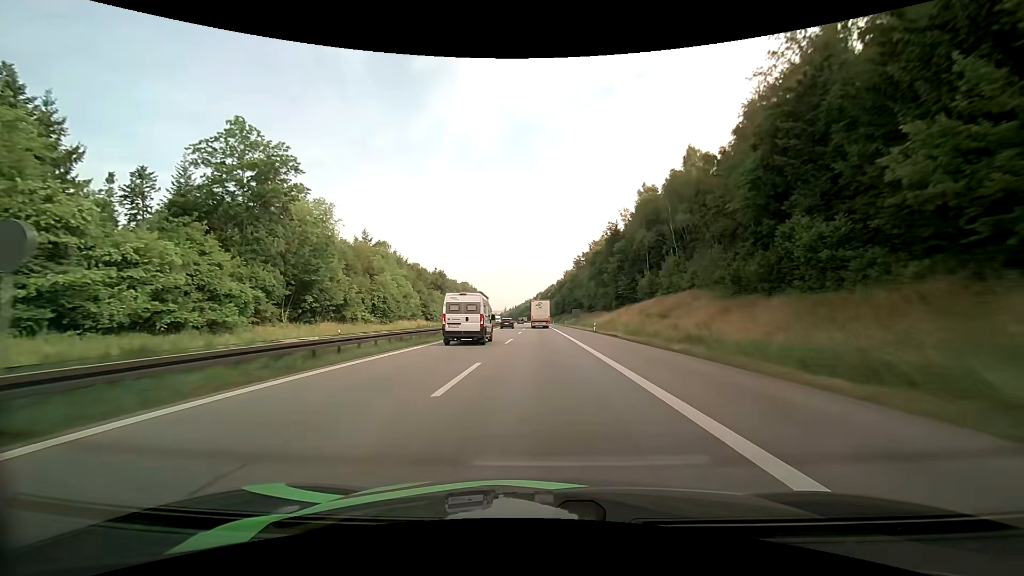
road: motorway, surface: asphalt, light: Day
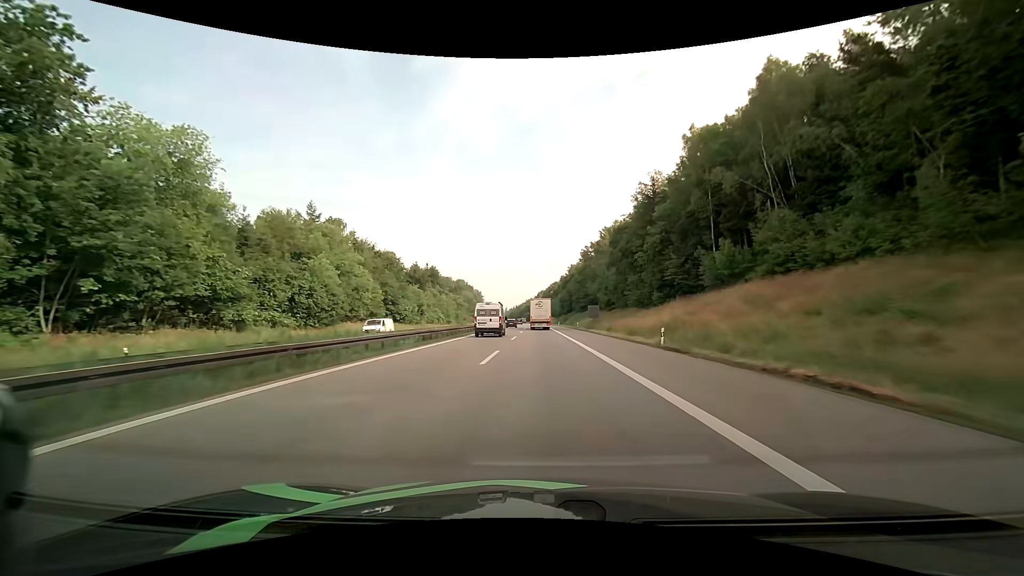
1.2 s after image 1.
(-0.1, +29.9) m; 0°
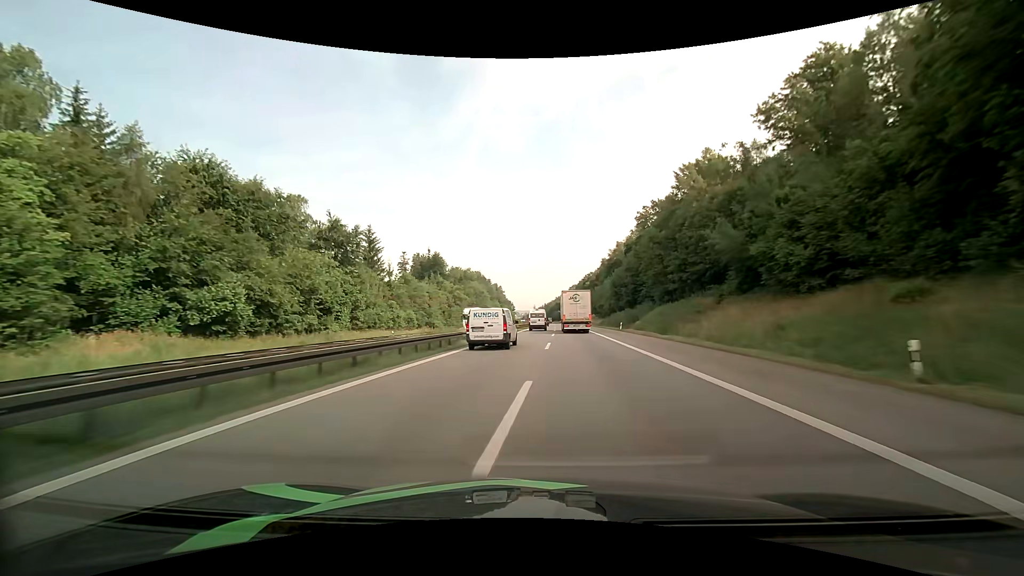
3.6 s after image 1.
(-1.2, +64.8) m; -3°
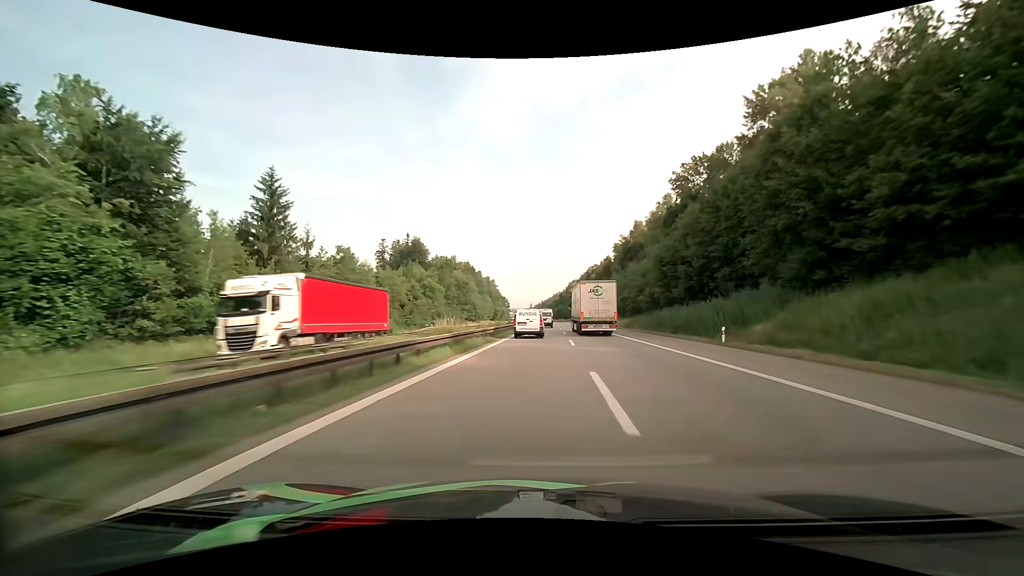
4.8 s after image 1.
(-0.2, +34.7) m; 0°
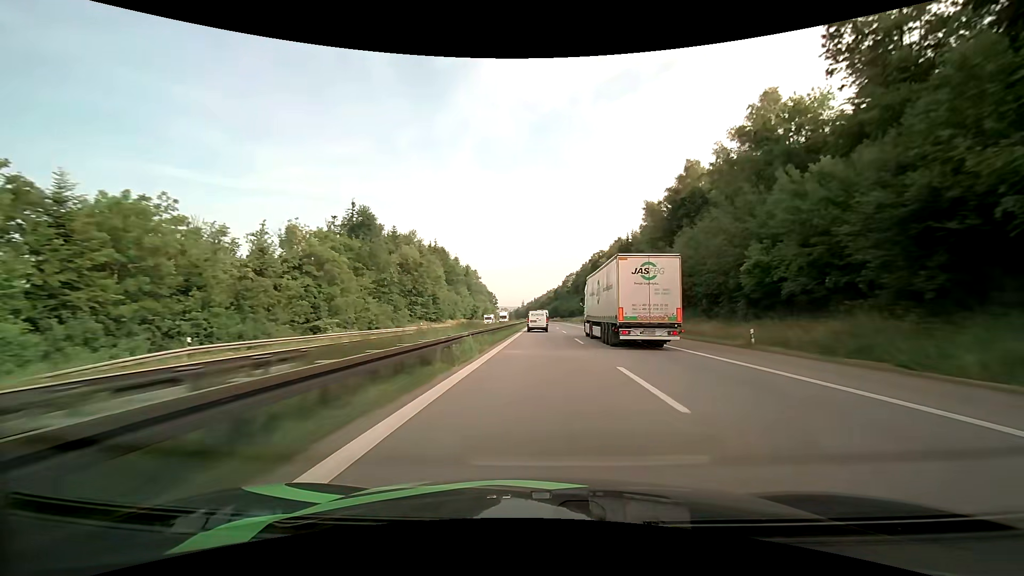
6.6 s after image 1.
(+0.5, +52.5) m; +1°
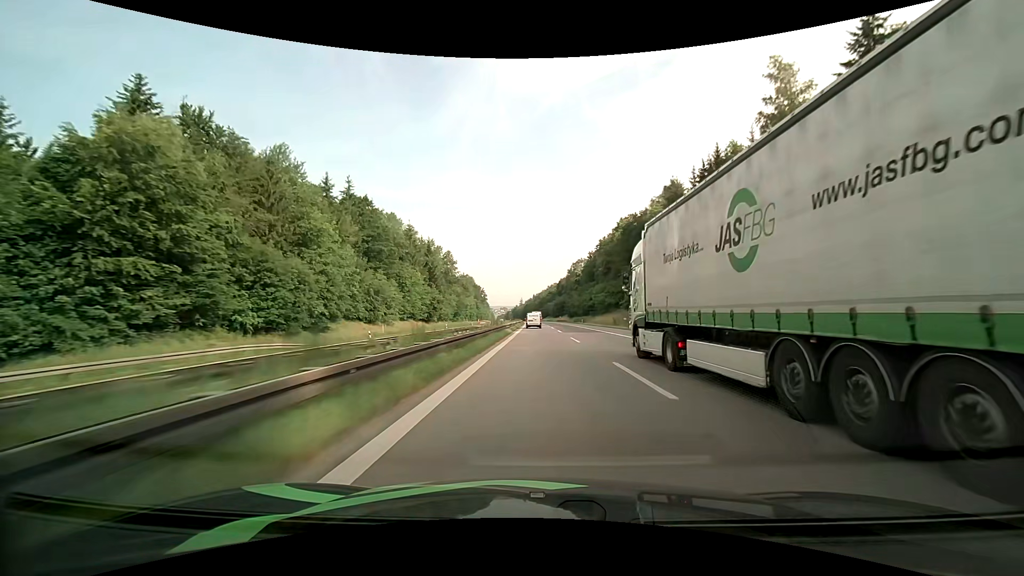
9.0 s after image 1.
(+0.5, +71.1) m; 0°
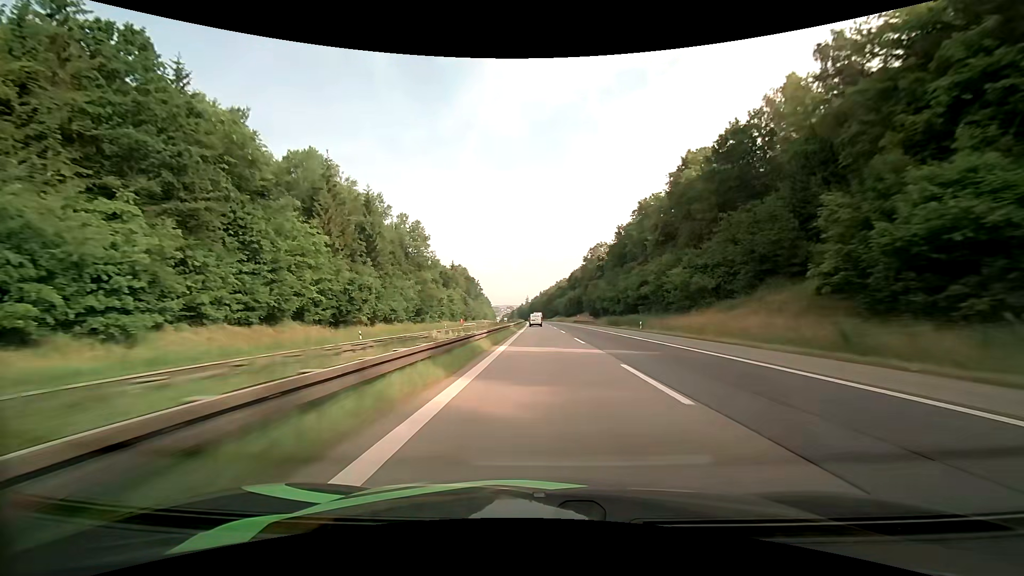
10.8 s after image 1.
(-0.5, +54.6) m; -1°
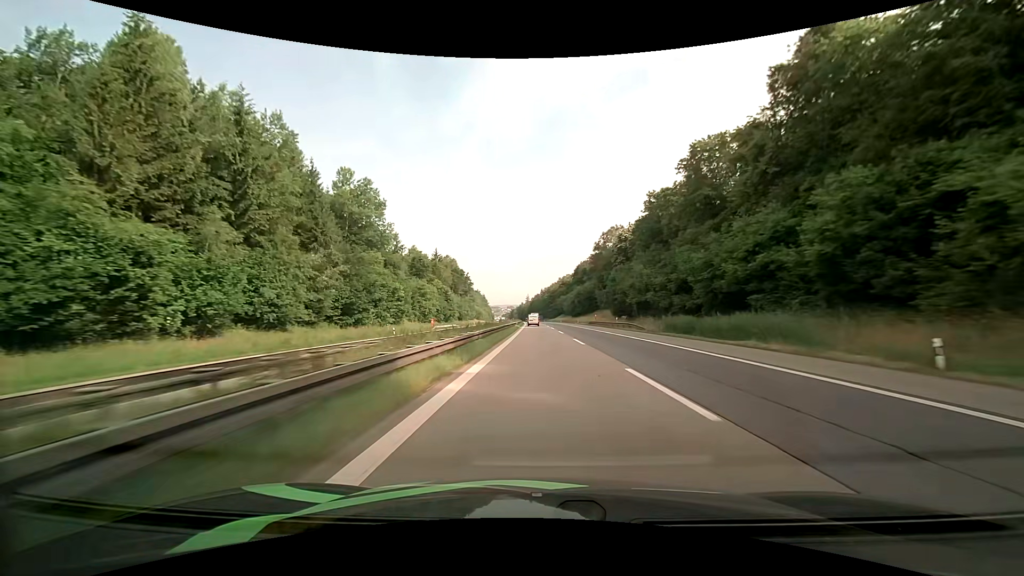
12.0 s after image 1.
(-0.1, +37.1) m; 0°
(0, +10) (0, +20) (0, +30) (0, +40) (0, +50) (0, +60) (0, +70) (0, +80) (0, +90) (-1, +100) m
